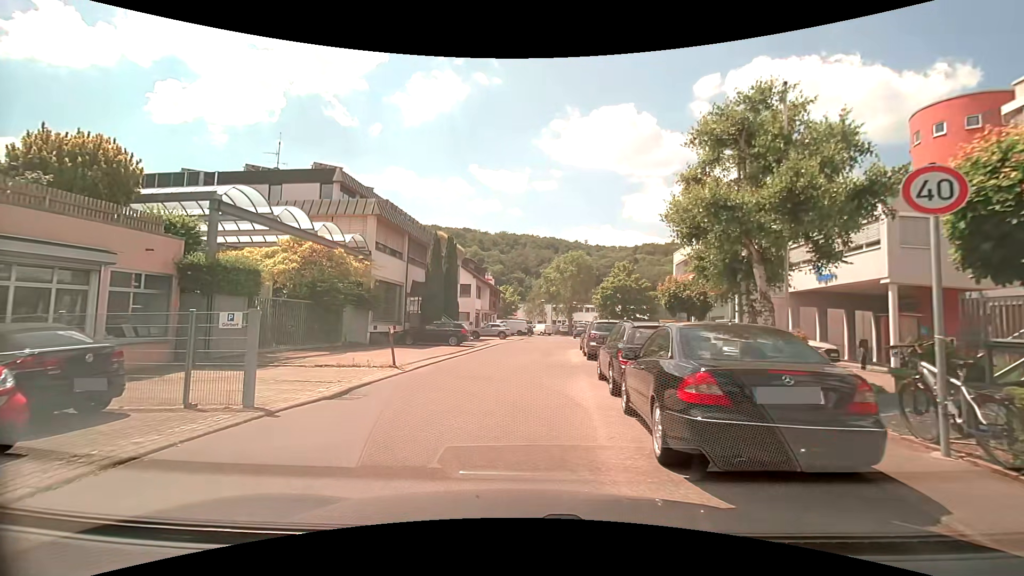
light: Day
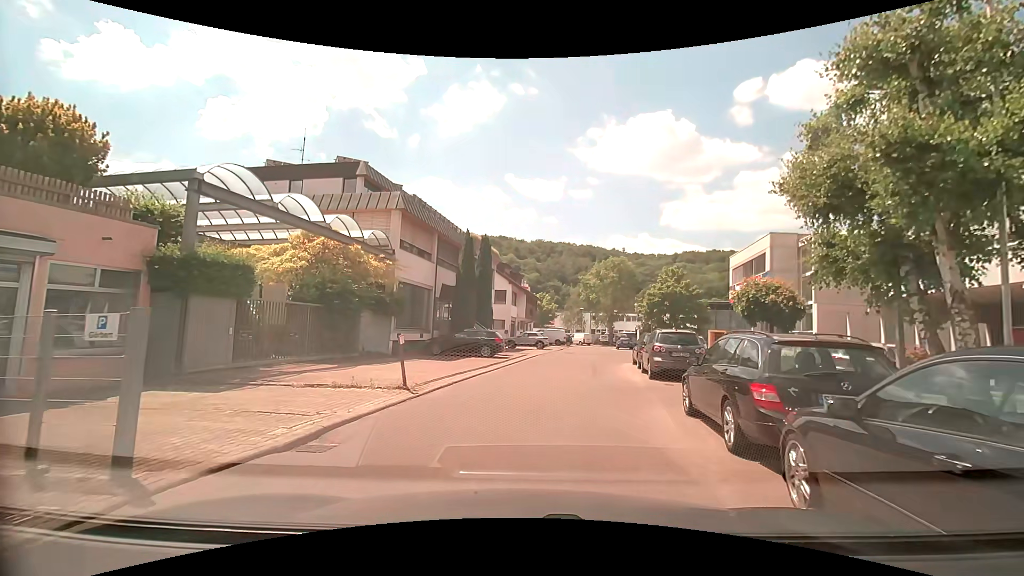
(-0.2, +3.6) m; -3°
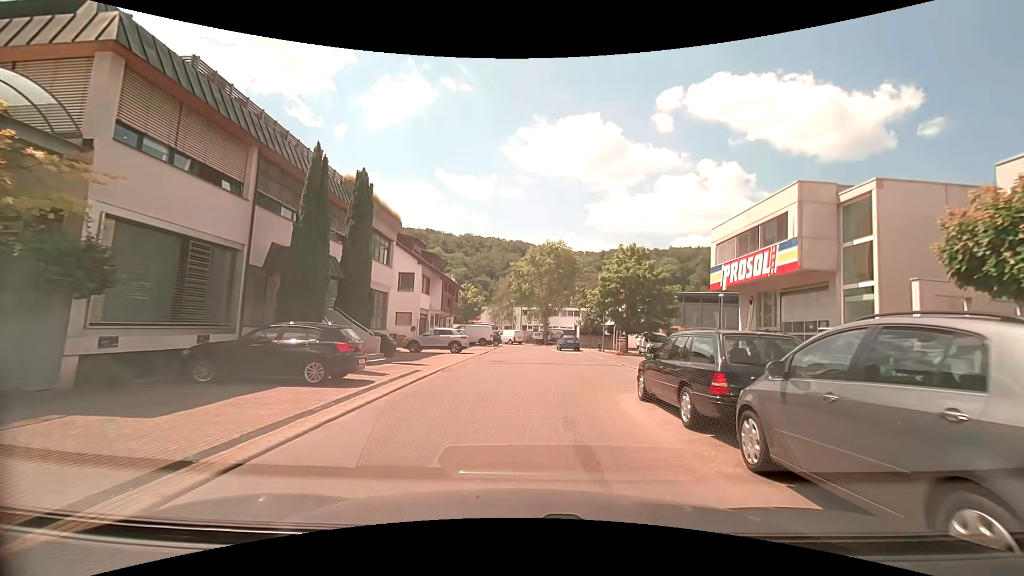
(+0.9, +13.7) m; +8°
